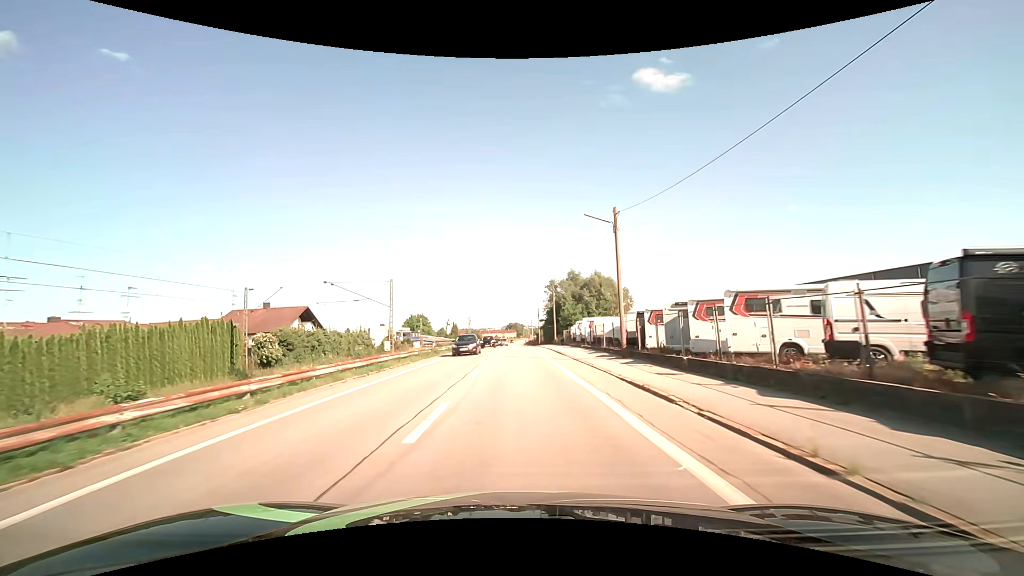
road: unclassified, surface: asphalt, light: Day
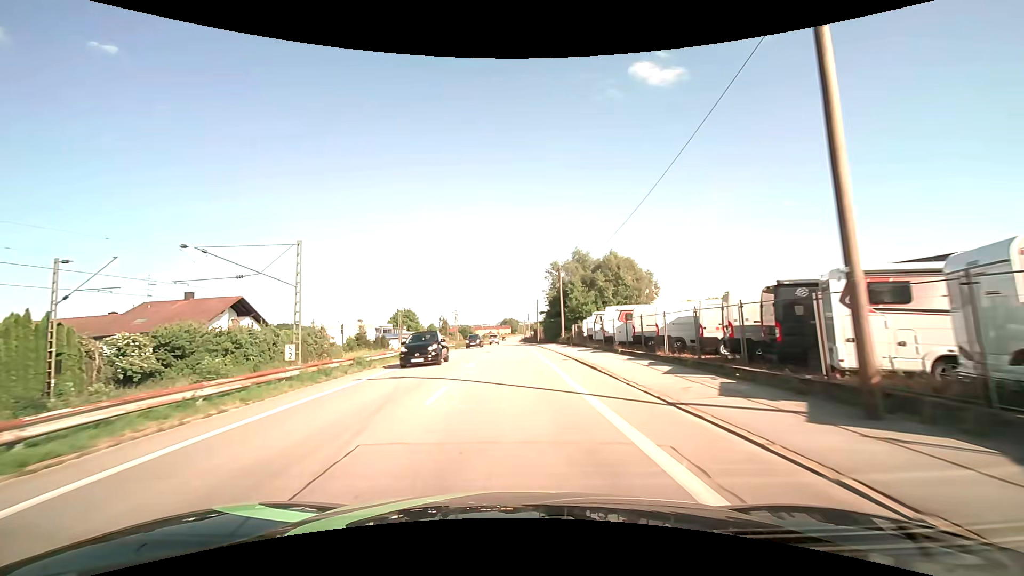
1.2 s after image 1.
(+0.1, +17.5) m; +1°
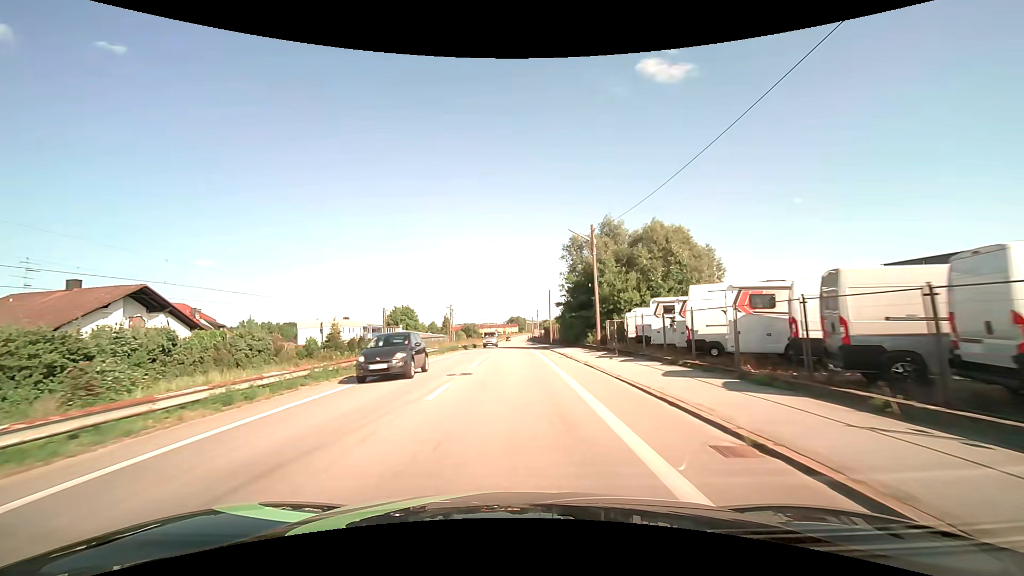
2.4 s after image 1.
(0.0, +17.6) m; -1°
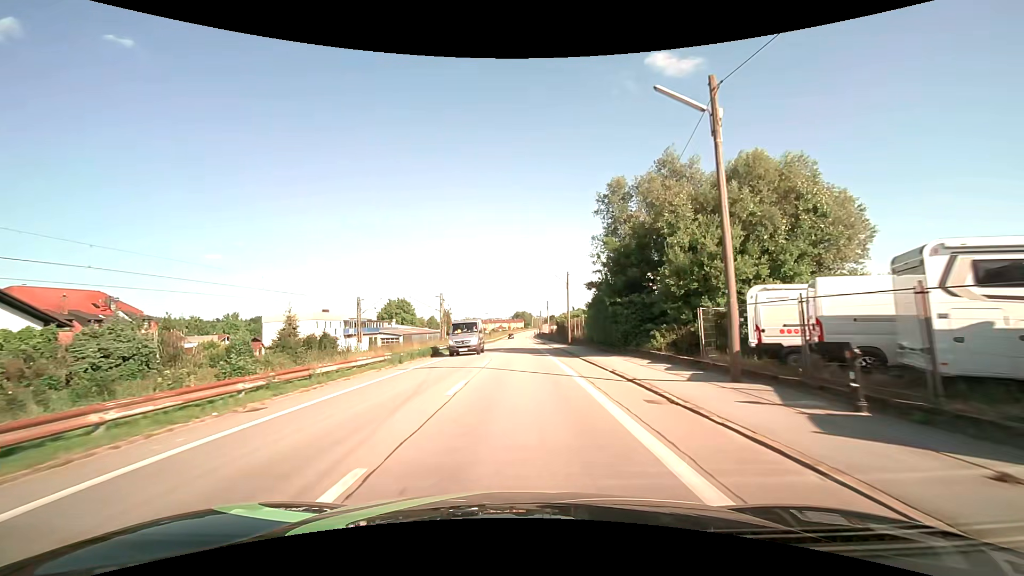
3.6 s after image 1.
(-0.2, +17.6) m; -1°
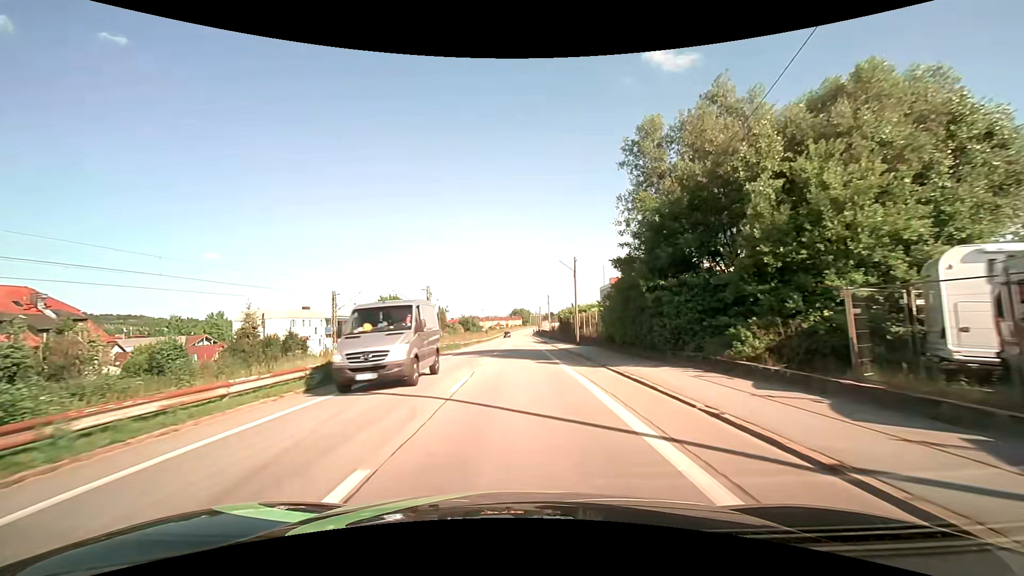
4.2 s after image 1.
(0.0, +8.8) m; 0°
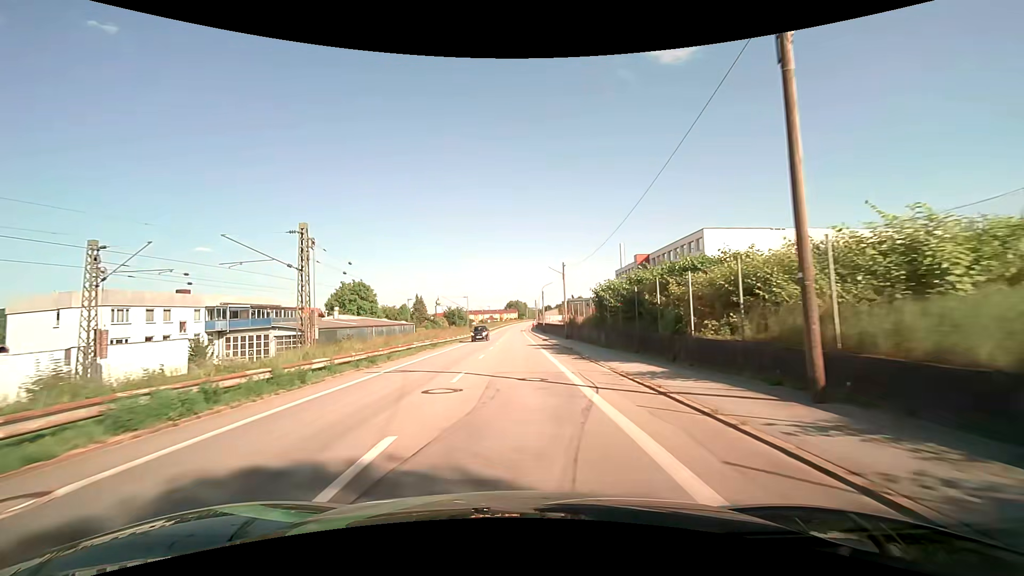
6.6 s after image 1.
(+0.2, +35.1) m; 0°
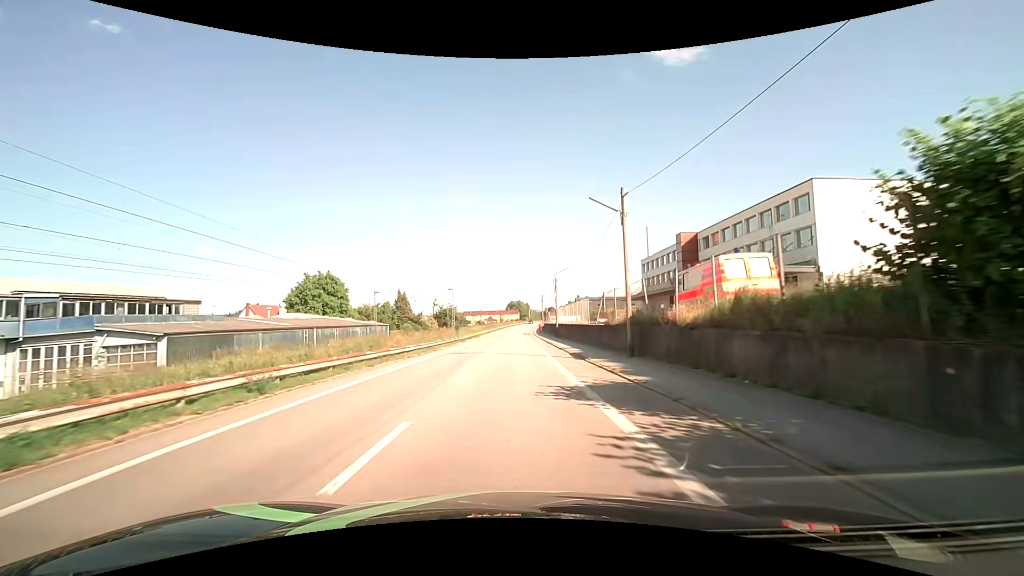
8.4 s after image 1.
(-0.1, +26.5) m; 0°
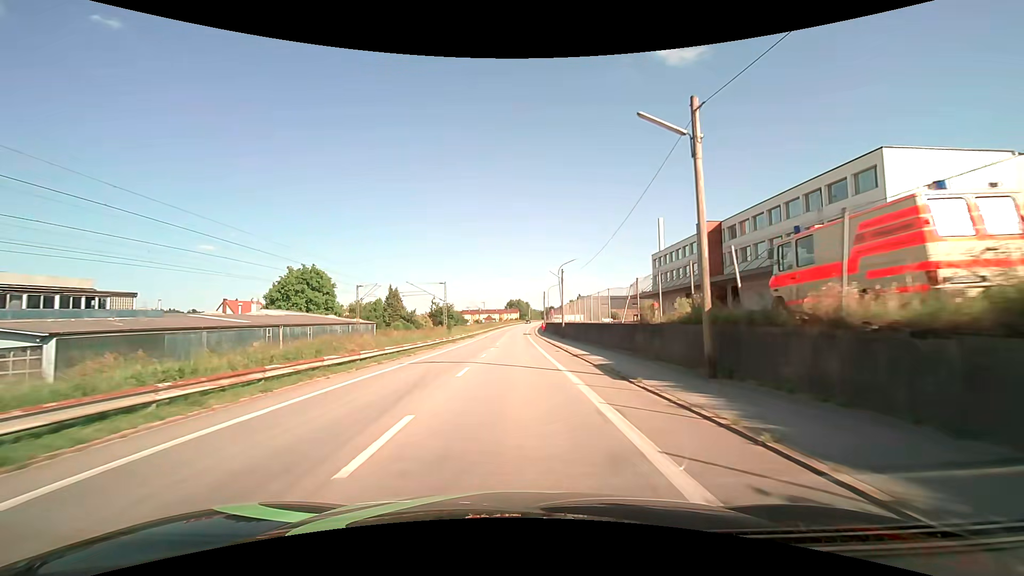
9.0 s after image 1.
(0.0, +8.8) m; 0°
(0, +10) (0, +20) (0, +30) (0, +40) (0, +50) (0, +60) (0, +70) (0, +80) (0, +90) (0, +100) m
